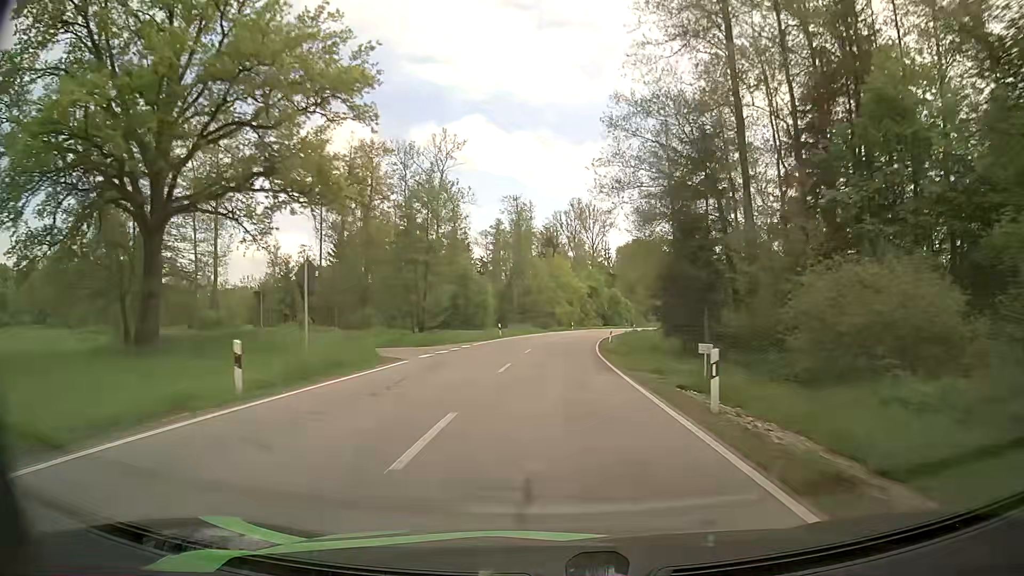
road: secondary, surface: asphalt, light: Day
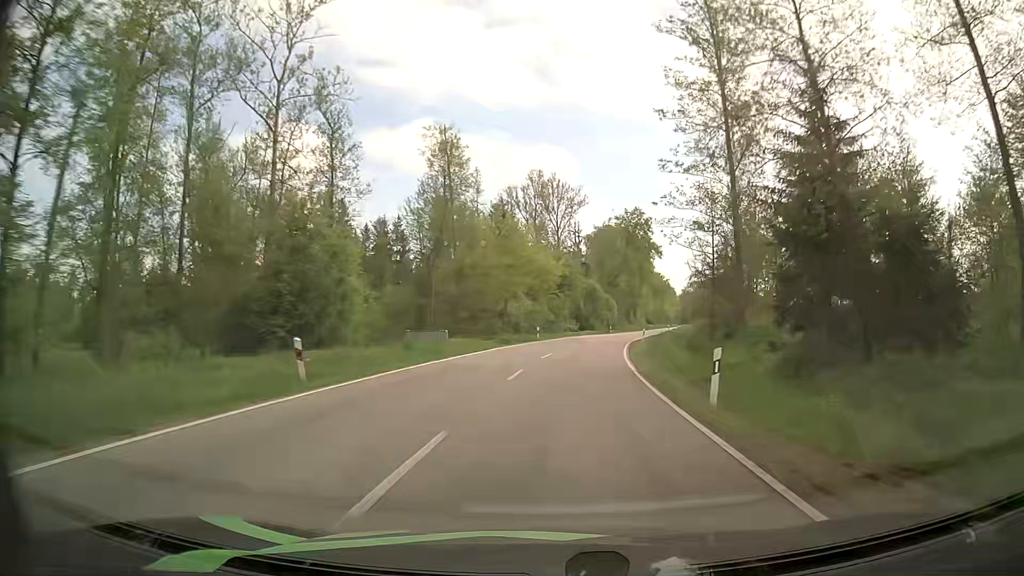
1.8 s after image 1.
(+0.7, +35.9) m; +3°
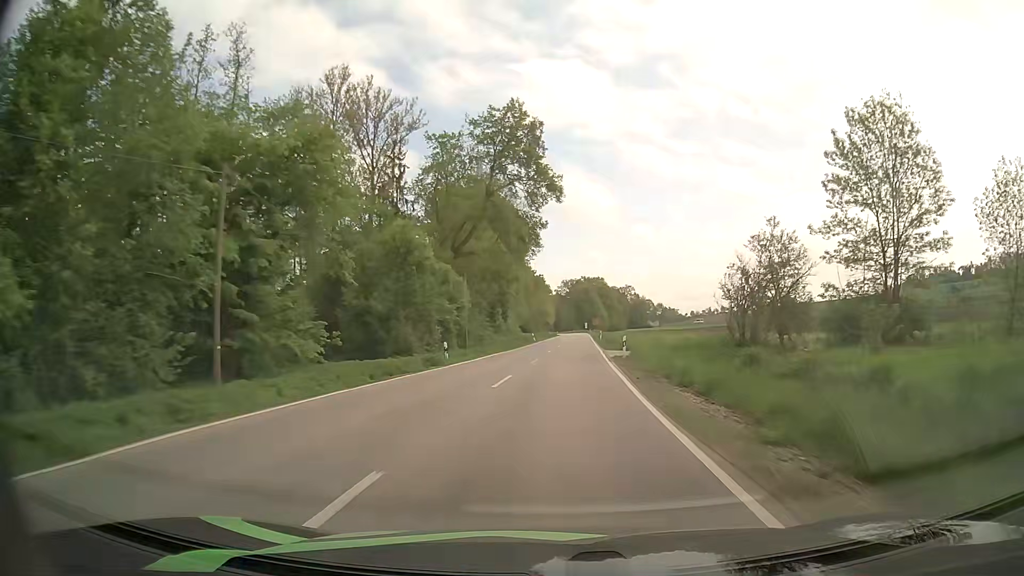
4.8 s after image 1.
(+6.7, +60.3) m; +12°
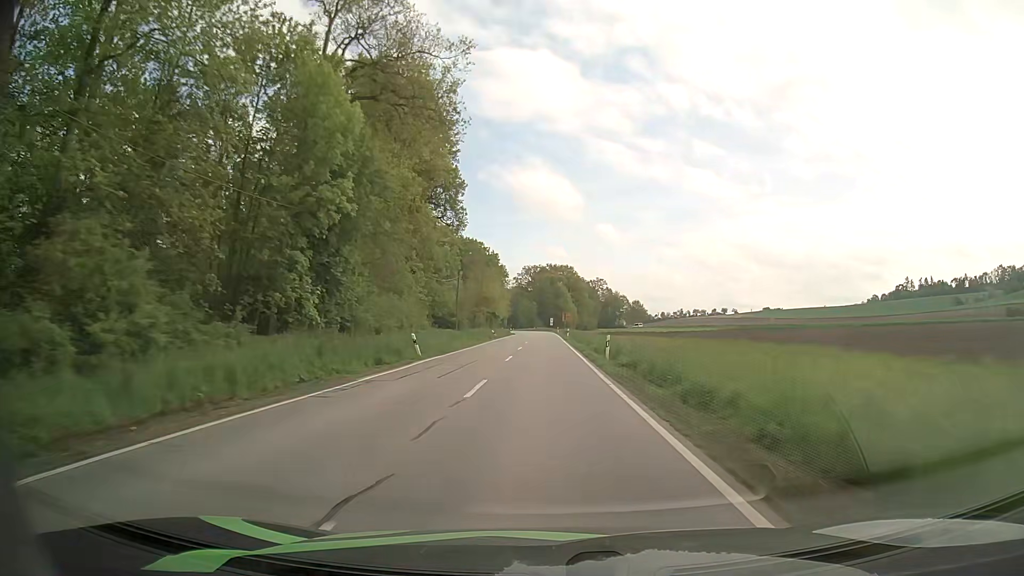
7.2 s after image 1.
(+1.9, +50.6) m; +3°
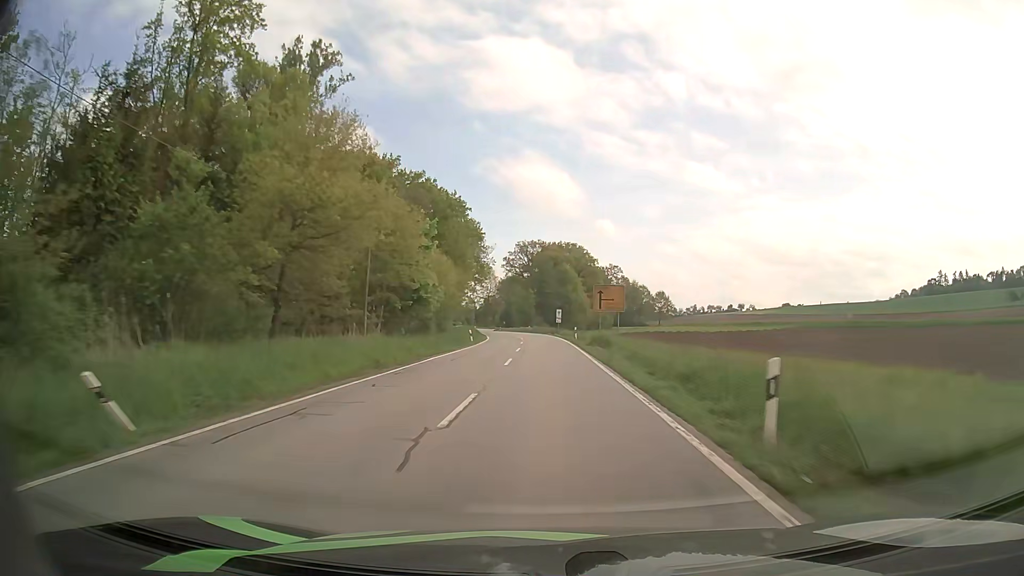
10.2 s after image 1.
(-0.2, +64.0) m; 0°
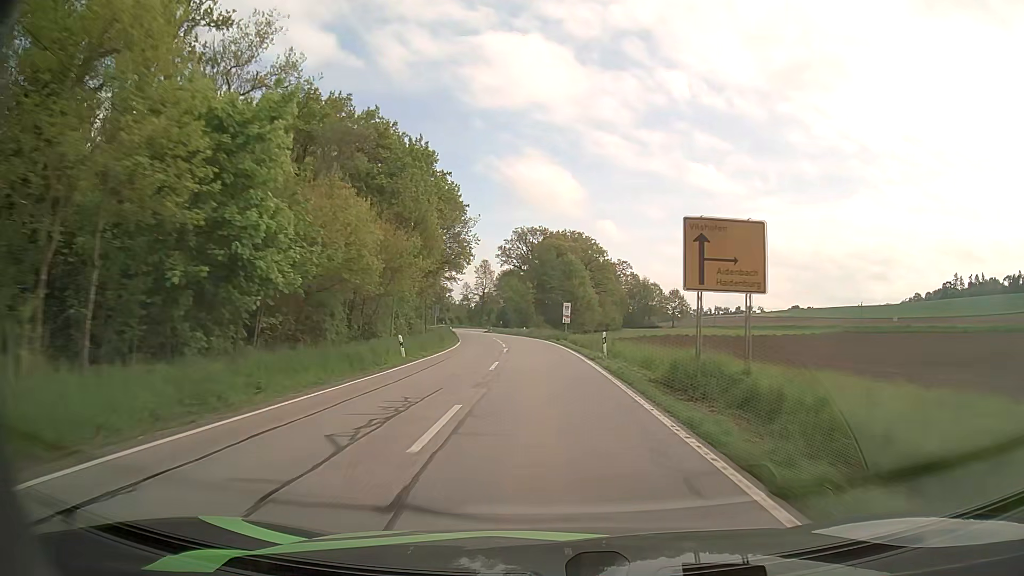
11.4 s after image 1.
(-0.2, +25.1) m; -1°
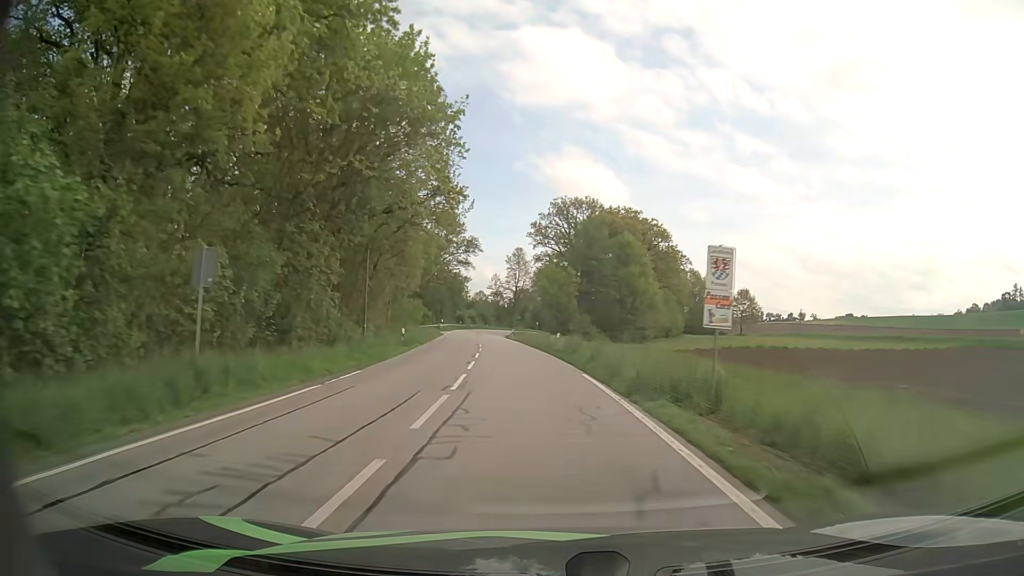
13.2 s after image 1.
(-0.6, +37.1) m; -3°
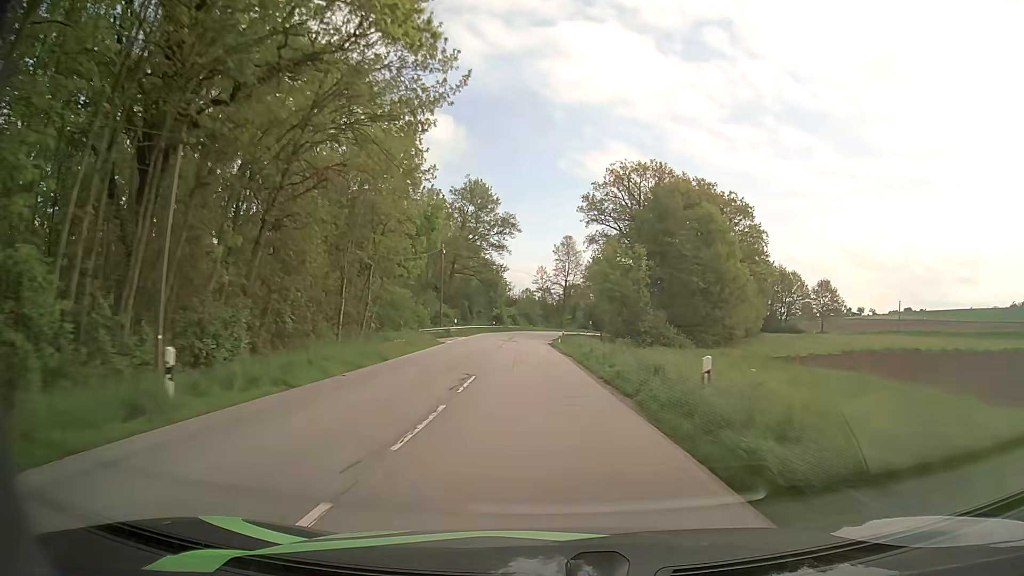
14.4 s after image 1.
(-0.9, +24.8) m; -4°
(0, +10) (-1, +20) (-1, +30) (-1, +40) (-2, +50) (-2, +60) (-2, +70) (-1, +80) (0, +90) (+1, +100) m
